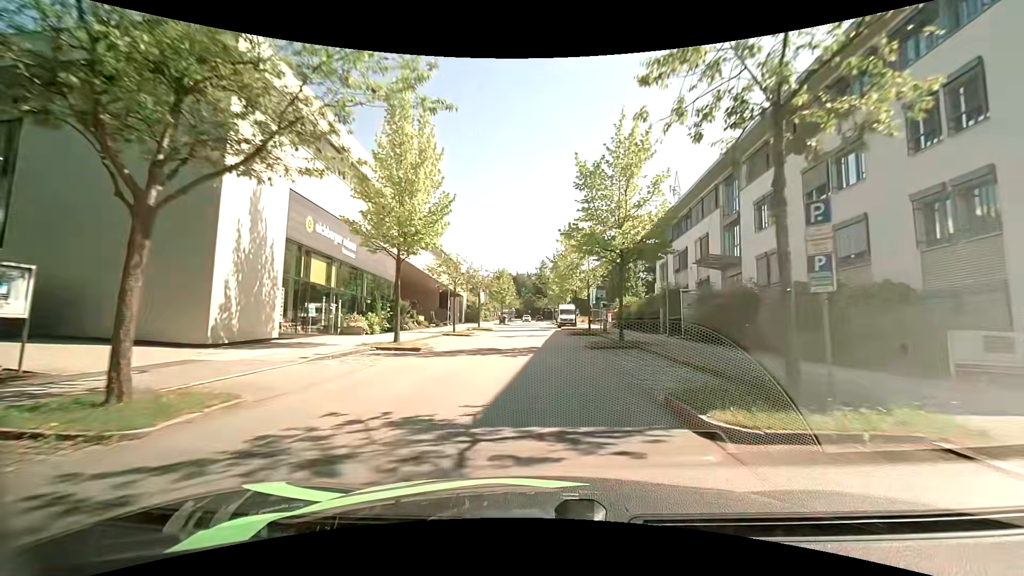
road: residential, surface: asphalt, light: Day
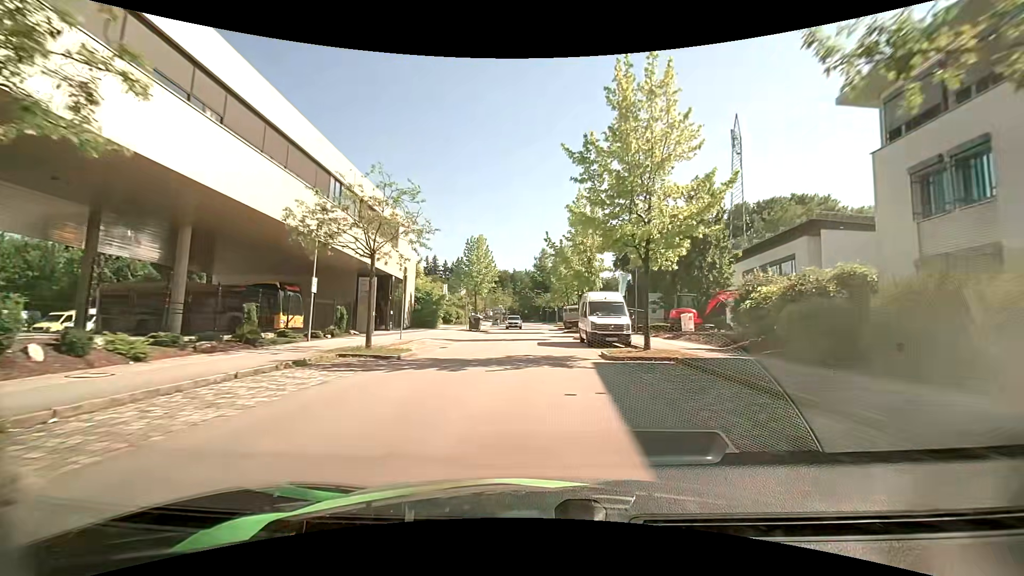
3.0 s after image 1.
(-0.1, +32.1) m; 0°
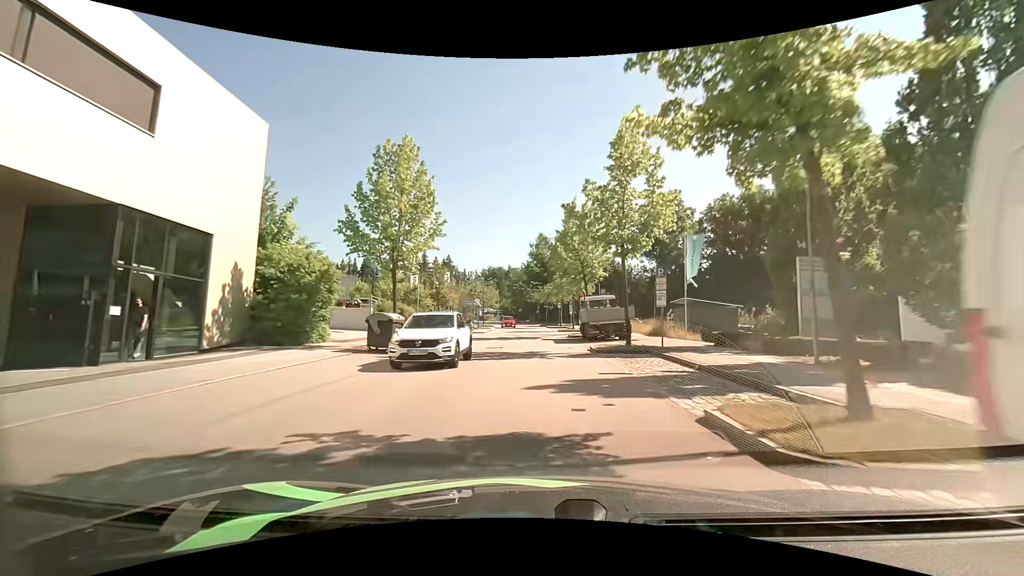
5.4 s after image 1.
(+0.2, +25.2) m; +1°
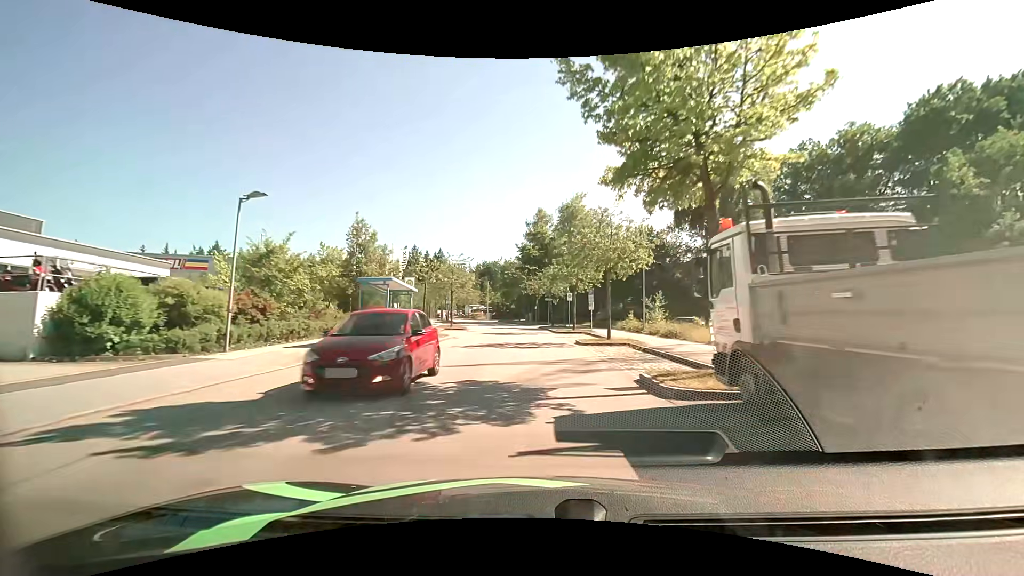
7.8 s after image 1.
(-0.1, +24.6) m; 0°
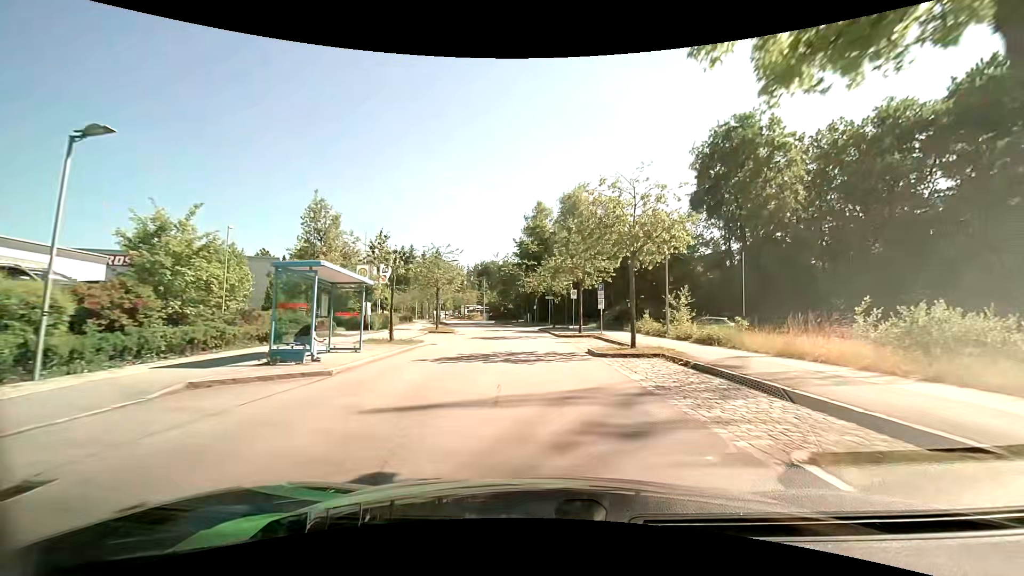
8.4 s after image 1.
(0.0, +6.0) m; 0°
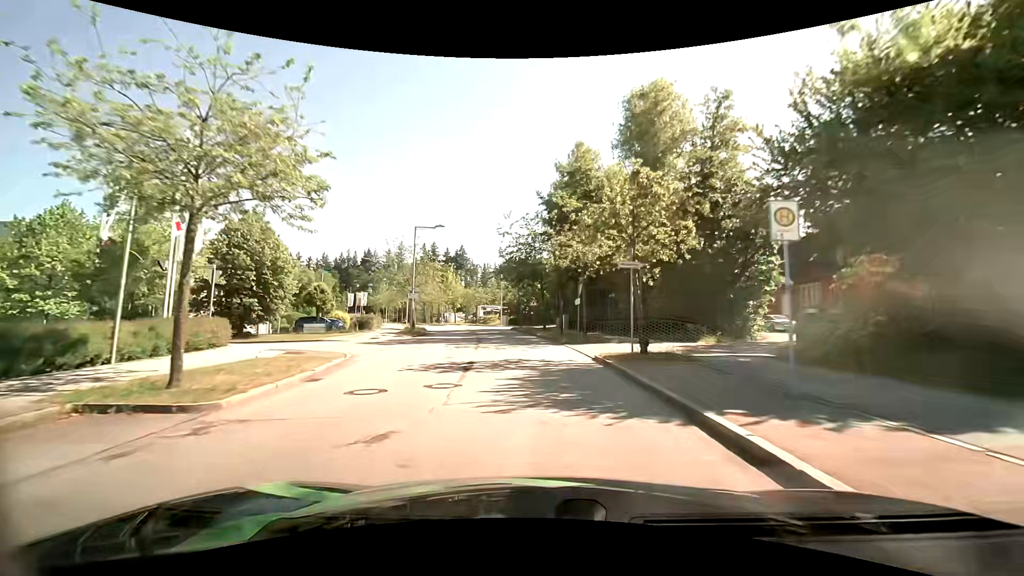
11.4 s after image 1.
(-0.7, +29.9) m; -4°
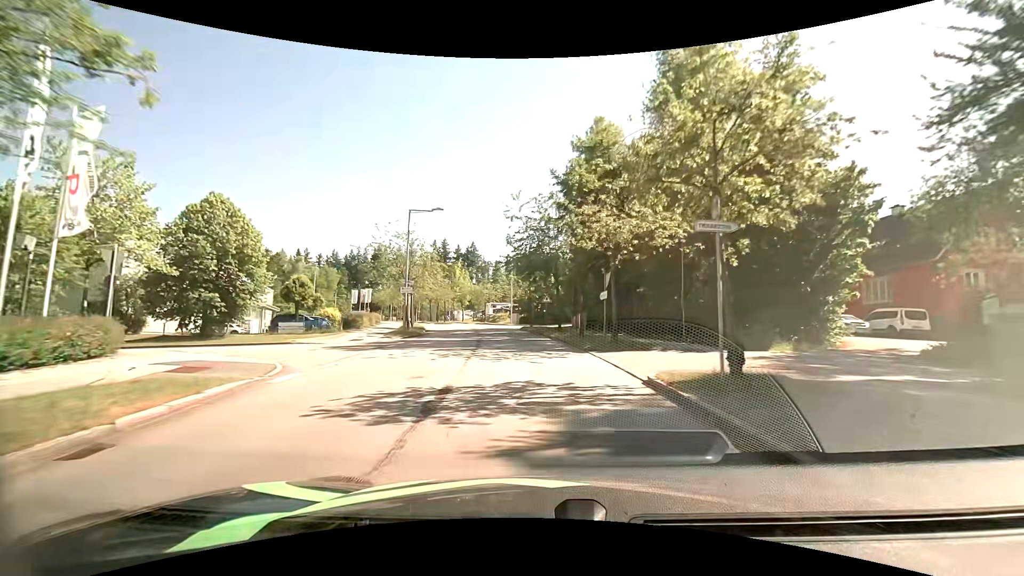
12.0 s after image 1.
(-0.1, +6.1) m; -2°
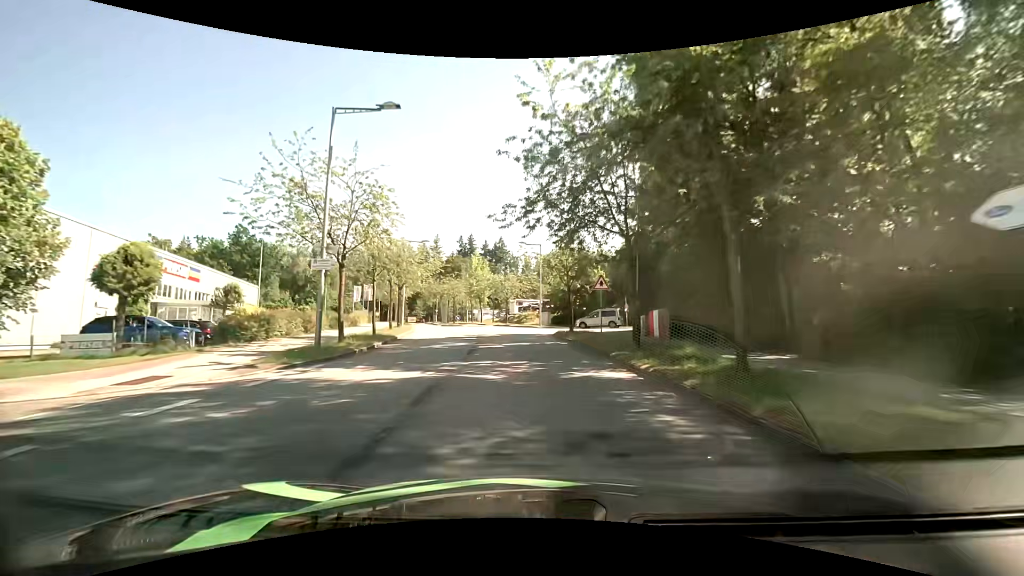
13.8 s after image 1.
(-0.5, +18.5) m; -4°
(0, +10) (-1, +20) (-2, +30) (-3, +40) (-4, +50) (-6, +60) (-9, +69) (-12, +79) (-15, +88) (-18, +98) m
